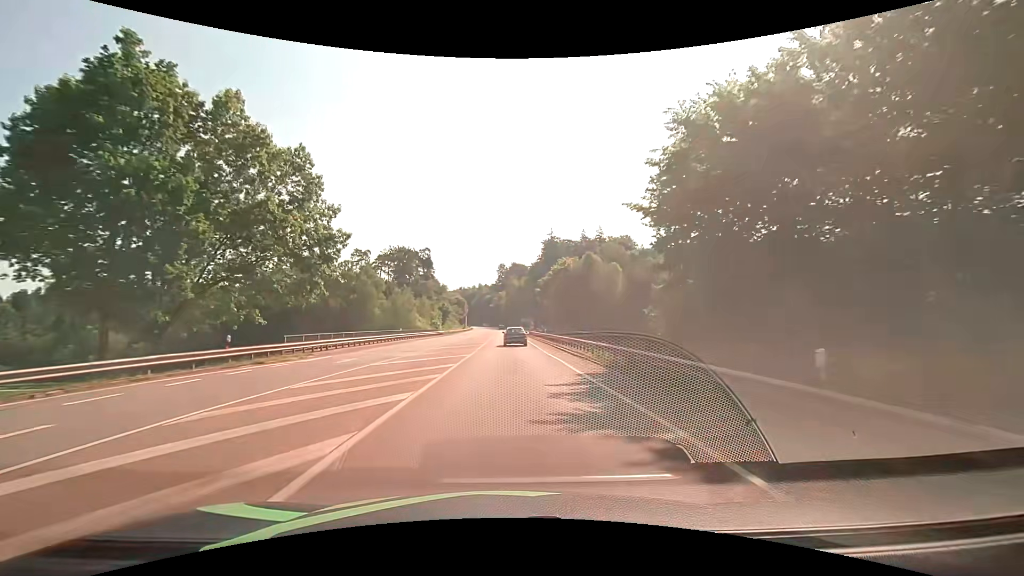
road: secondary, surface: asphalt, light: Day
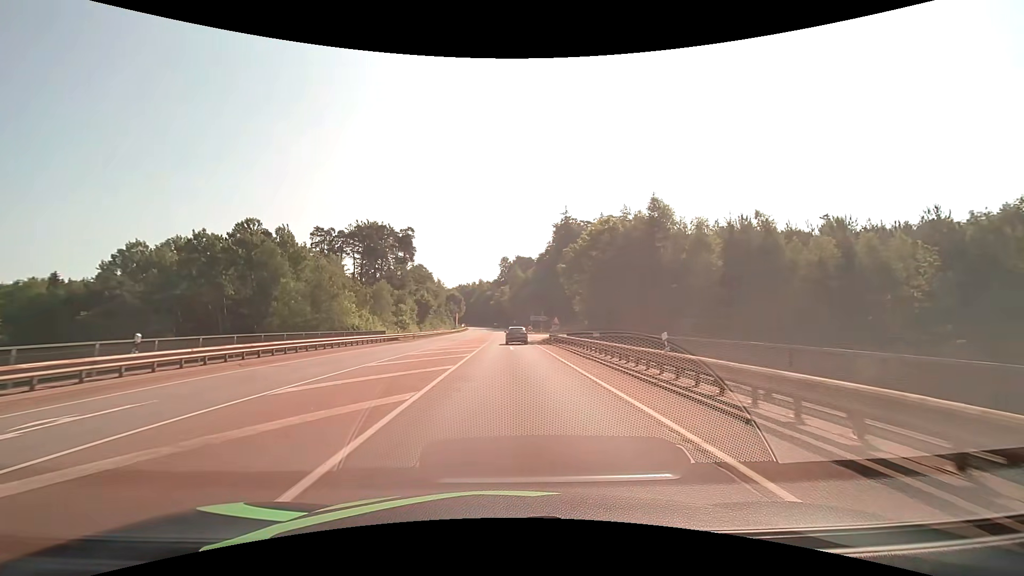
(+0.1, +37.3) m; 0°
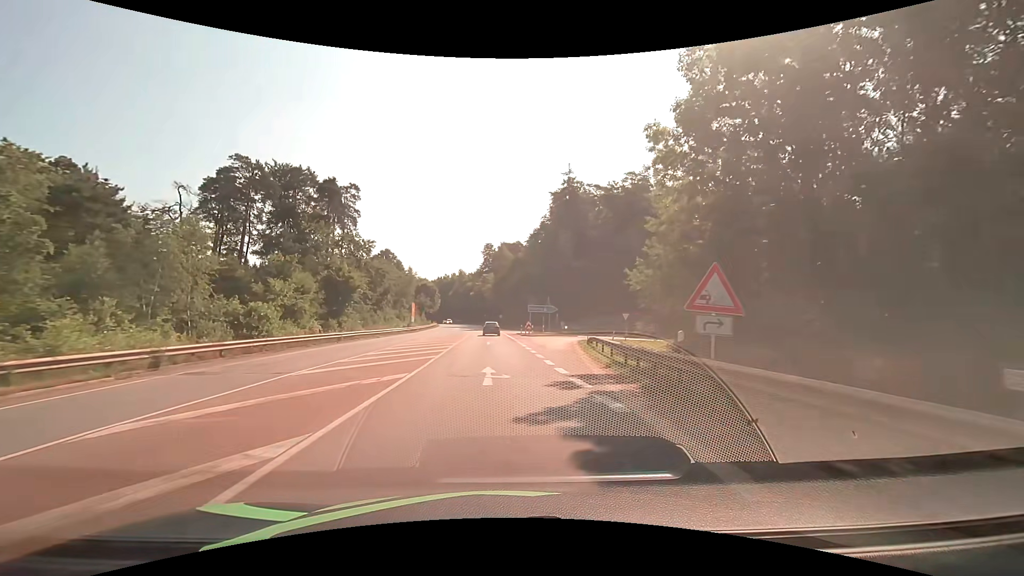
(+0.3, +40.0) m; +1°
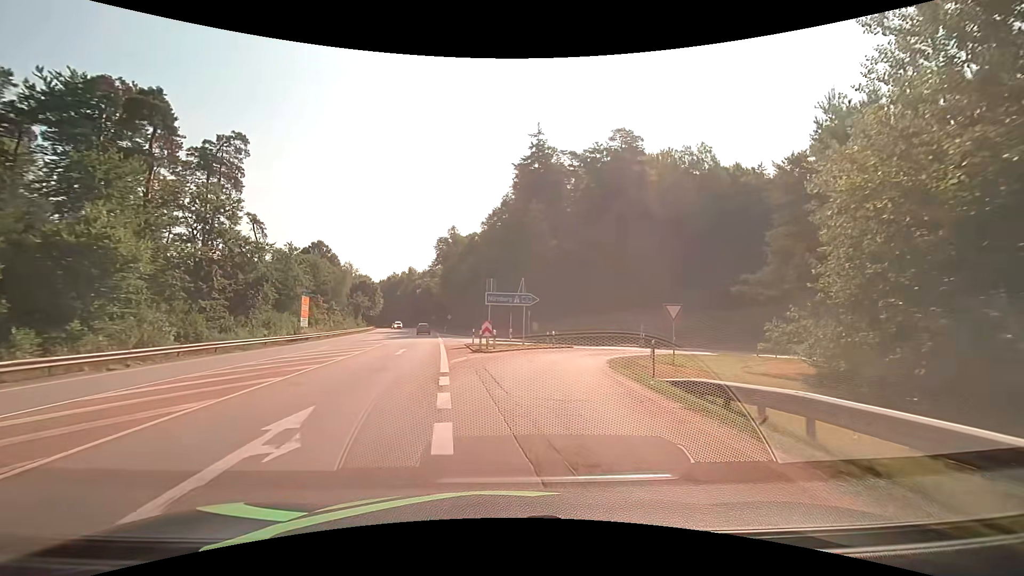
(+1.1, +26.5) m; +5°
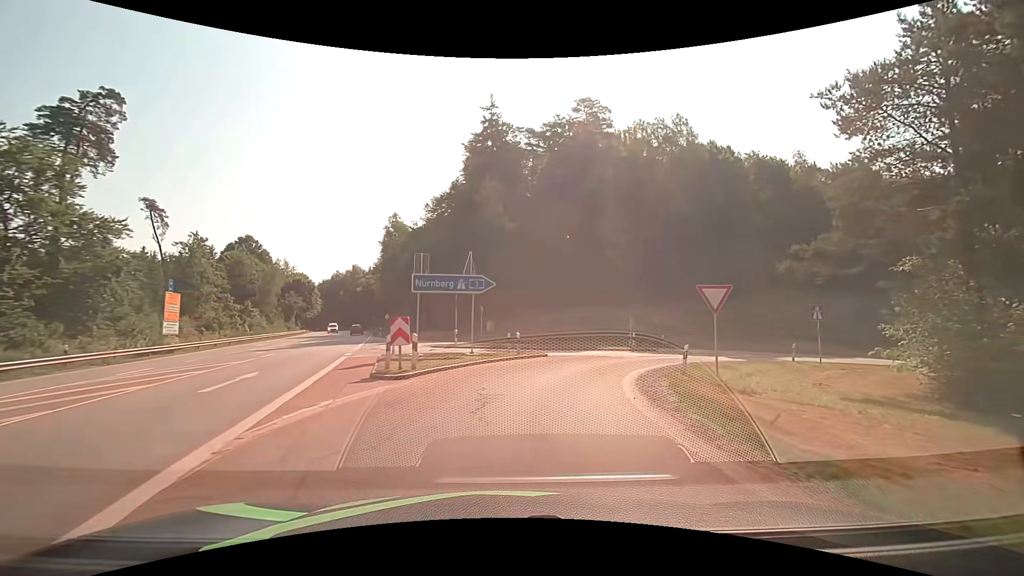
(+0.4, +11.4) m; +5°
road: motorway_link
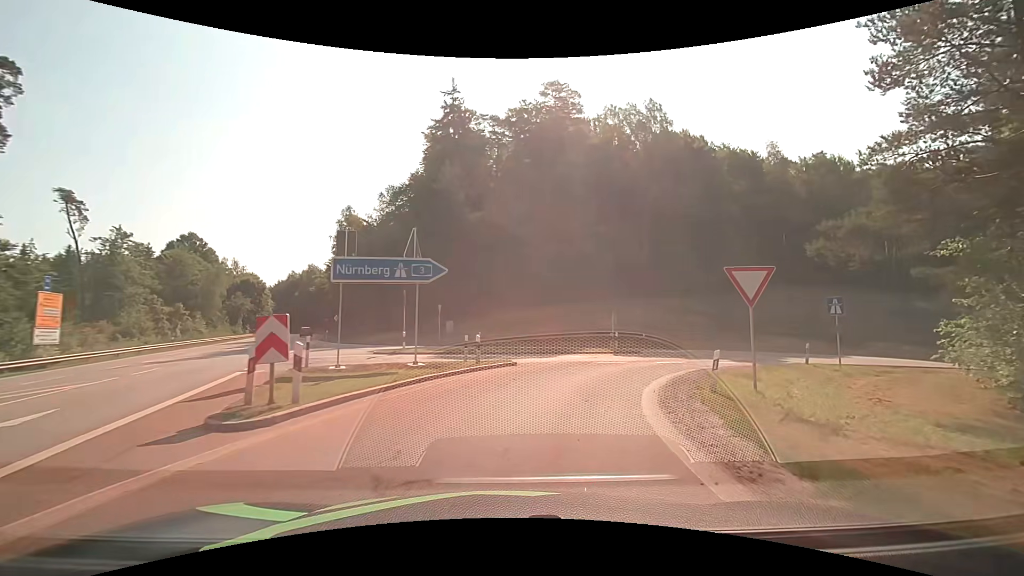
(+0.2, +5.2) m; +4°
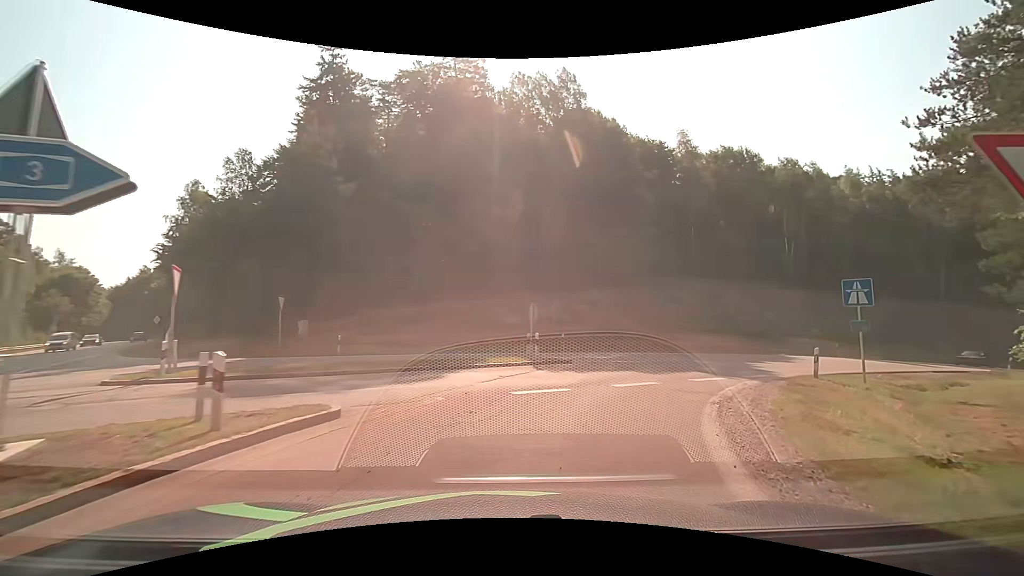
(+0.9, +9.6) m; +11°
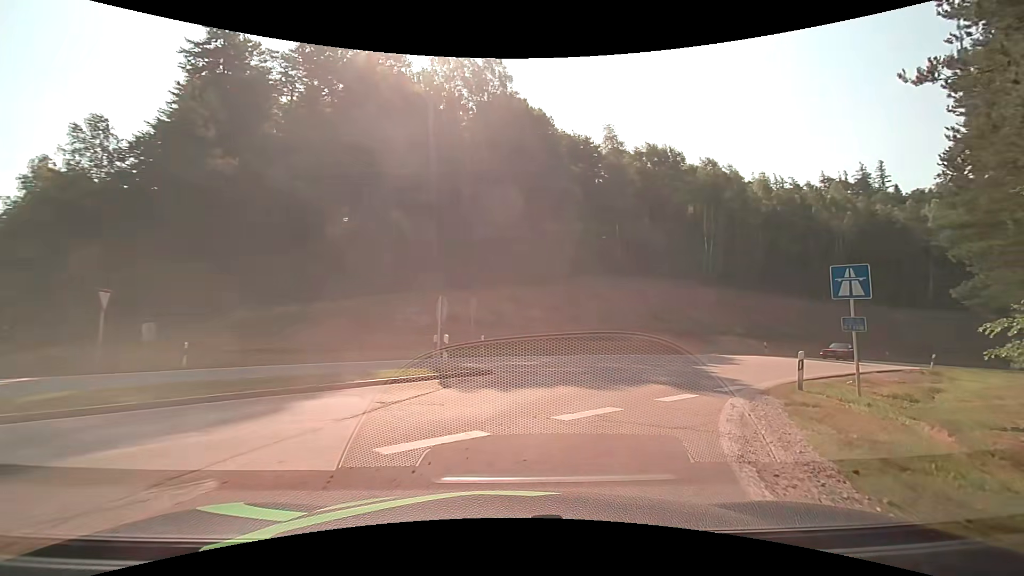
(+0.4, +4.6) m; +9°
(+2, +10) (+7, +18) (+14, +26) (+21, +32) (+29, +39) (+37, +44) (+45, +50) (+54, +55) (+63, +59) (+73, +61) m
